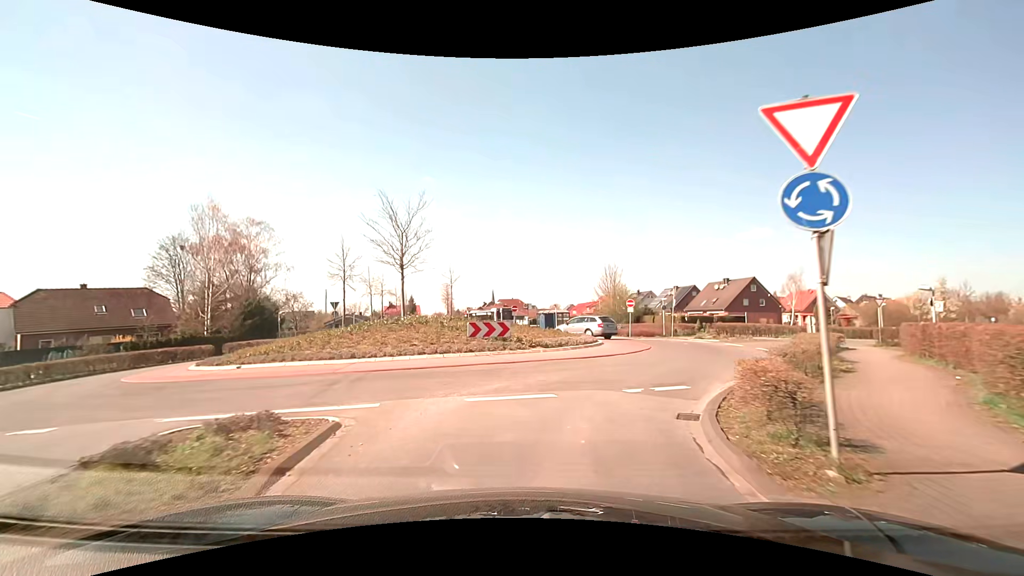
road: secondary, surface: asphalt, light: Day
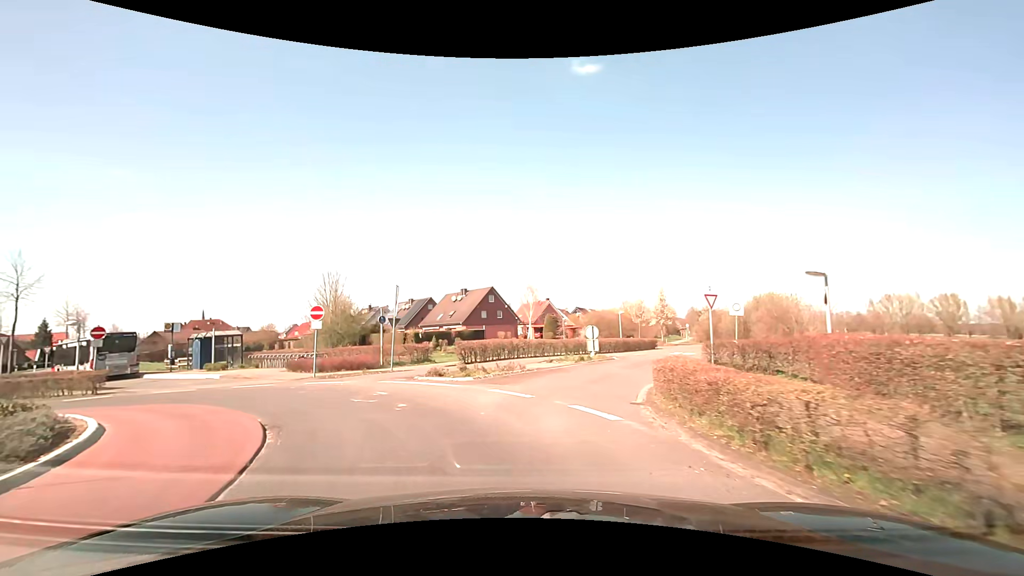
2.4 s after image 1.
(+4.7, +16.1) m; +30°
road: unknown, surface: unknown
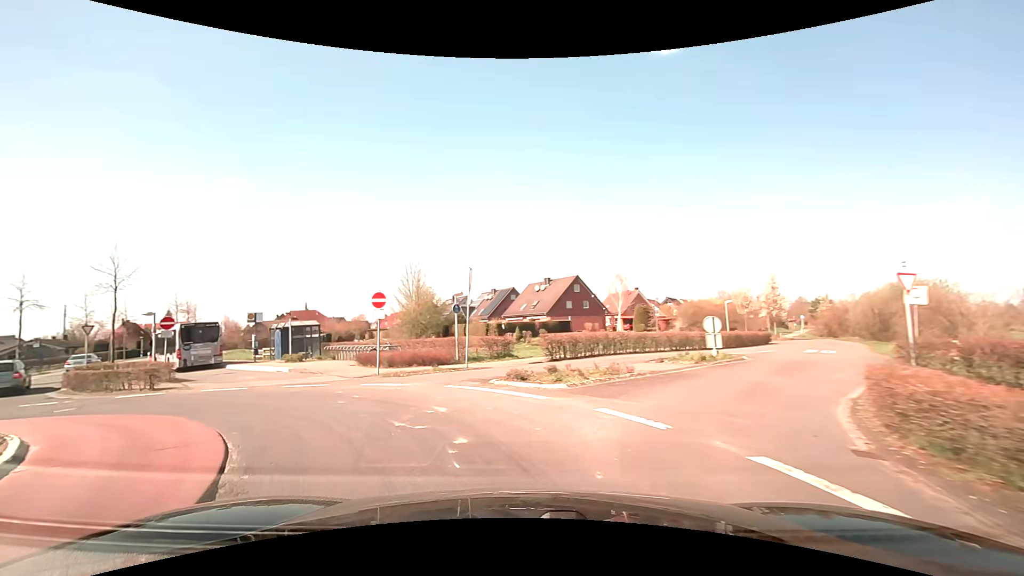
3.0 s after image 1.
(-0.3, +3.9) m; -10°
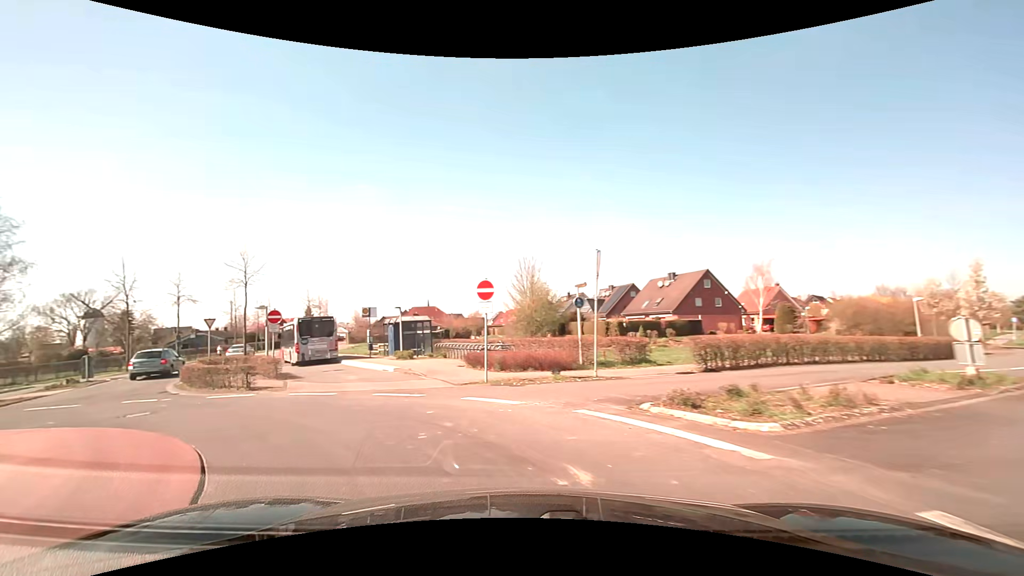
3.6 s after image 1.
(-0.3, +3.8) m; -13°
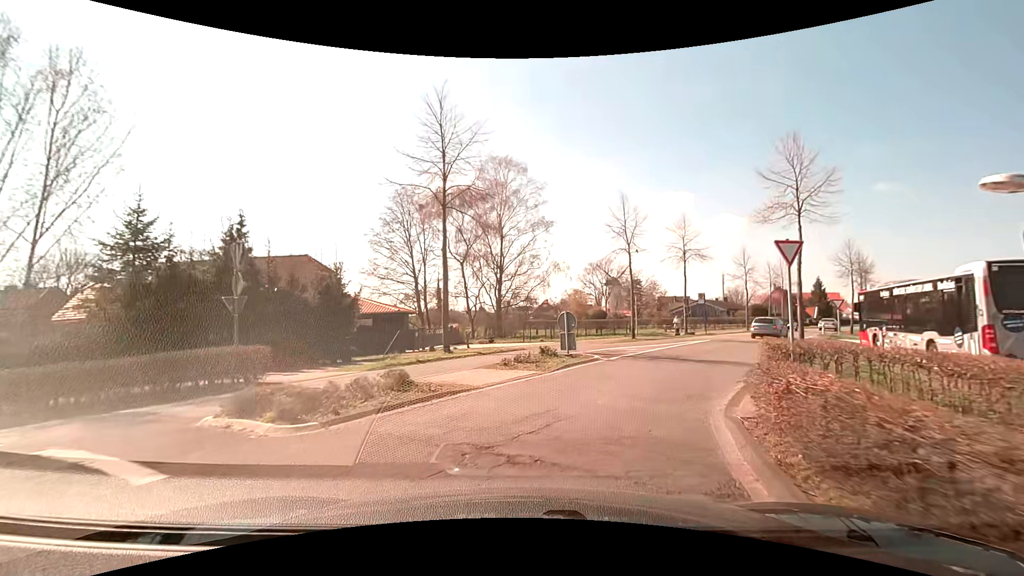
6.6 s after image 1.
(-9.9, +15.6) m; -51°
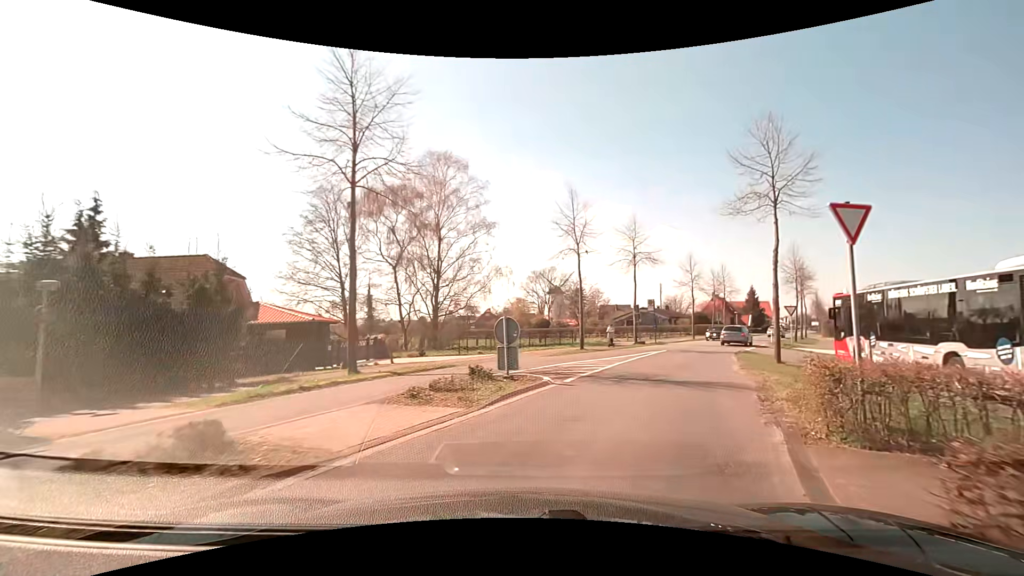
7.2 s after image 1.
(+0.2, +4.2) m; +5°
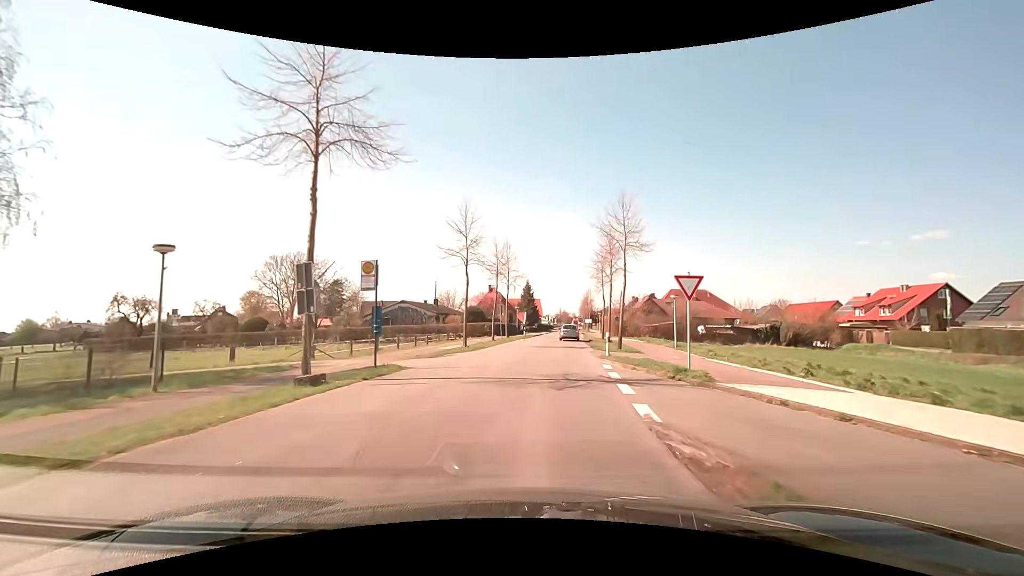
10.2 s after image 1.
(+8.0, +24.7) m; +27°
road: secondary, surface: asphalt
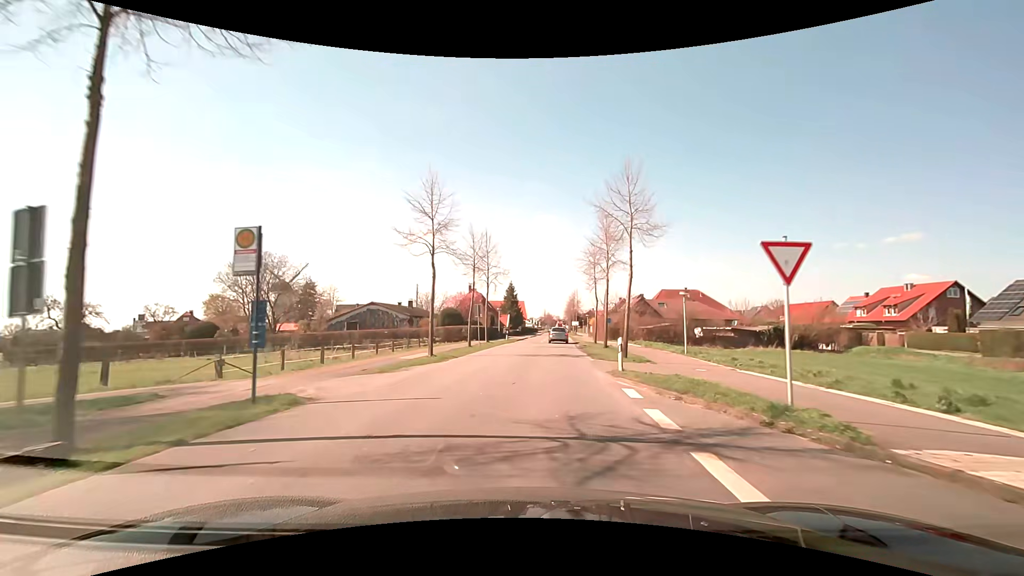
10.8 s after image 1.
(0.0, +6.5) m; +2°
(0, +10) (+1, +20) (+1, +30) (+2, +40) (+3, +50) (+4, +60) (+4, +70) (+5, +80) (+6, +90) (+6, +100) m
